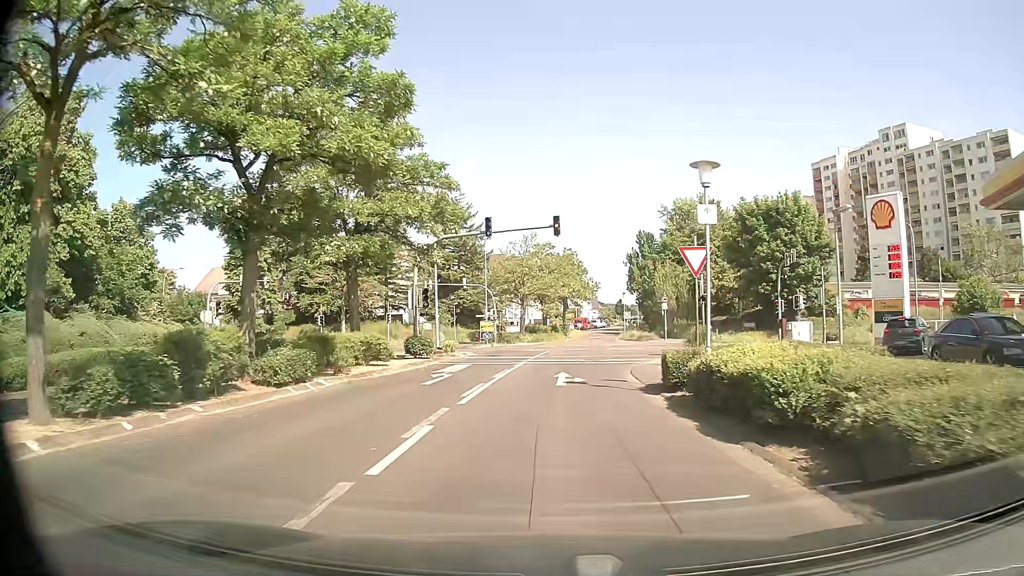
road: tertiary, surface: asphalt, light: Day
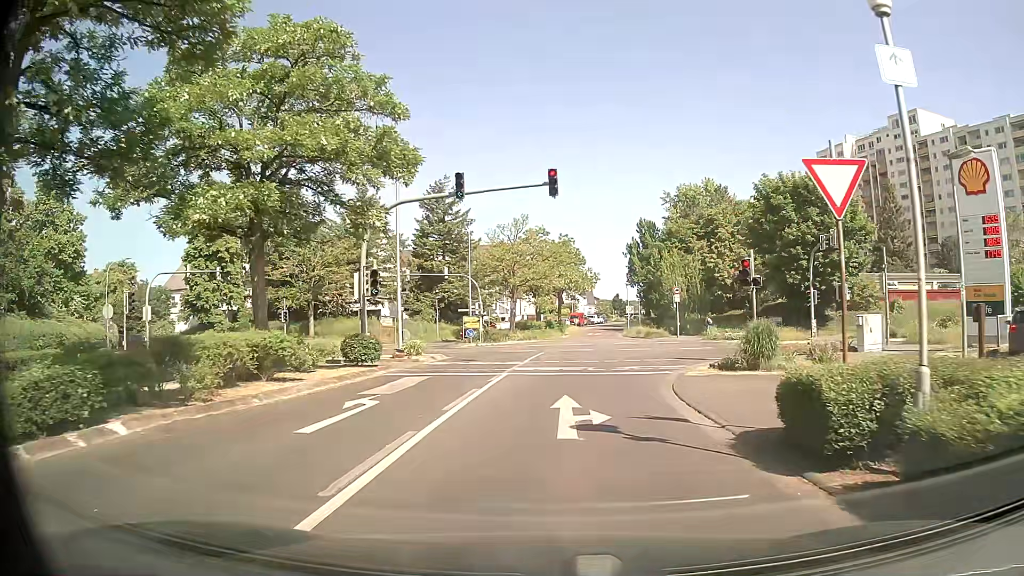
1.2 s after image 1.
(0.0, +8.2) m; 0°
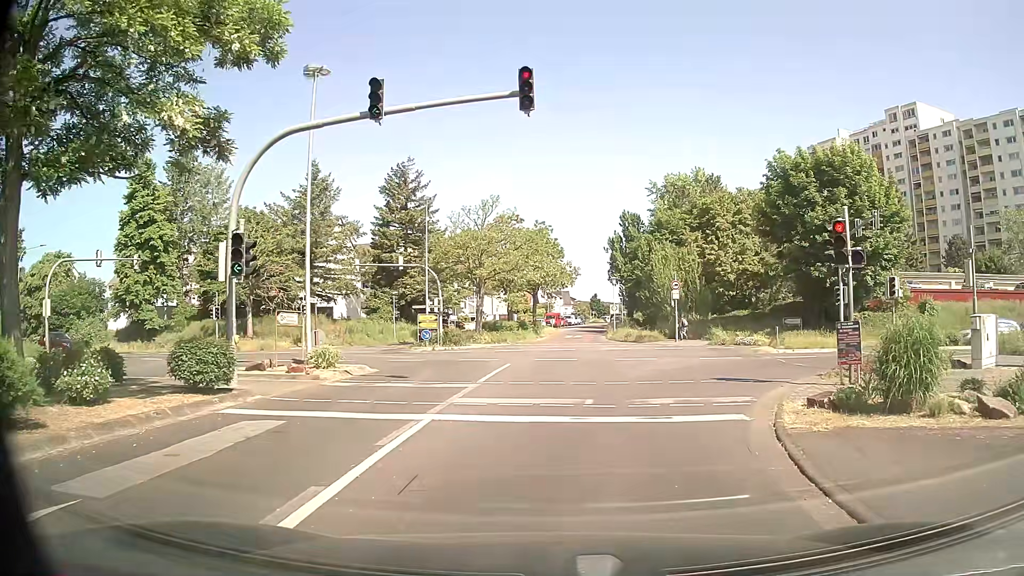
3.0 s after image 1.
(+0.2, +8.6) m; +2°
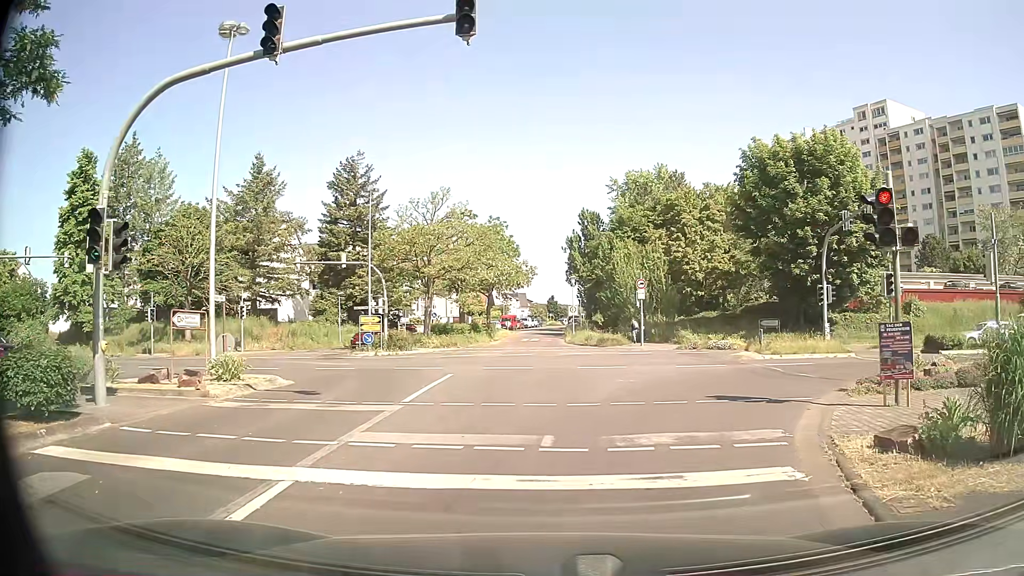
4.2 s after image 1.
(+0.1, +3.6) m; +5°
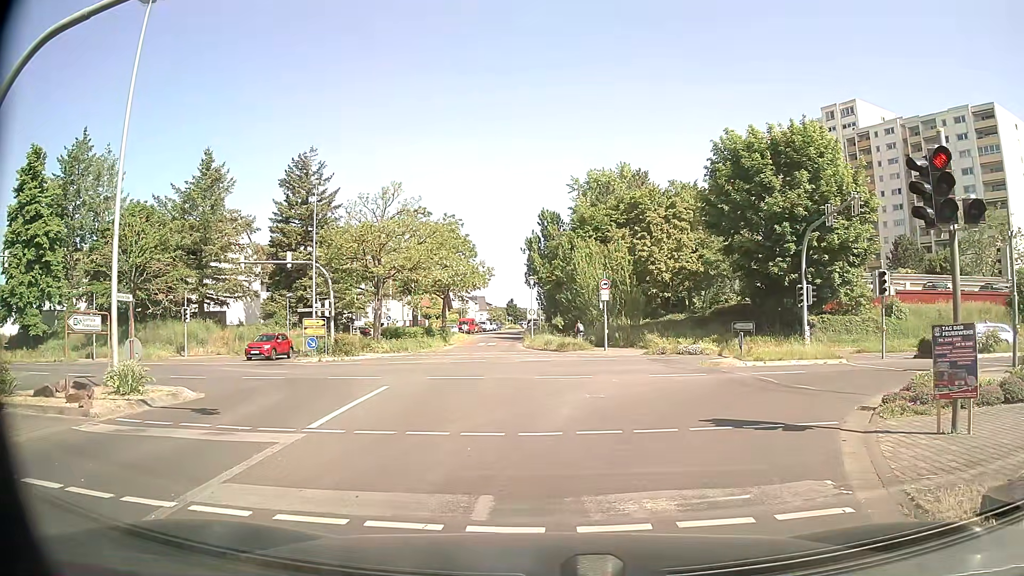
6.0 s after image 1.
(+0.1, +2.6) m; +3°
